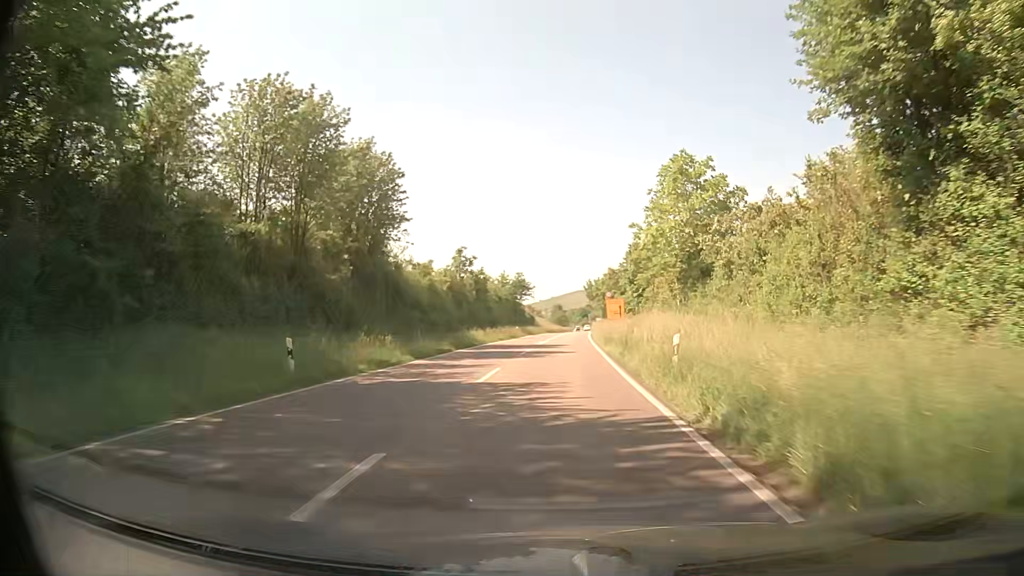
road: primary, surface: asphalt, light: Day
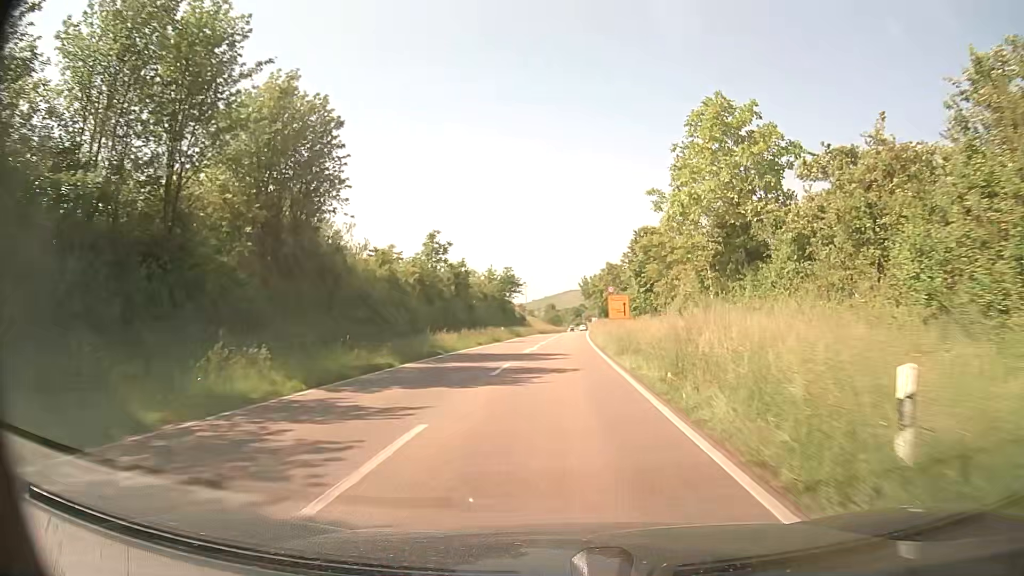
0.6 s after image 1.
(0.0, +10.0) m; 0°
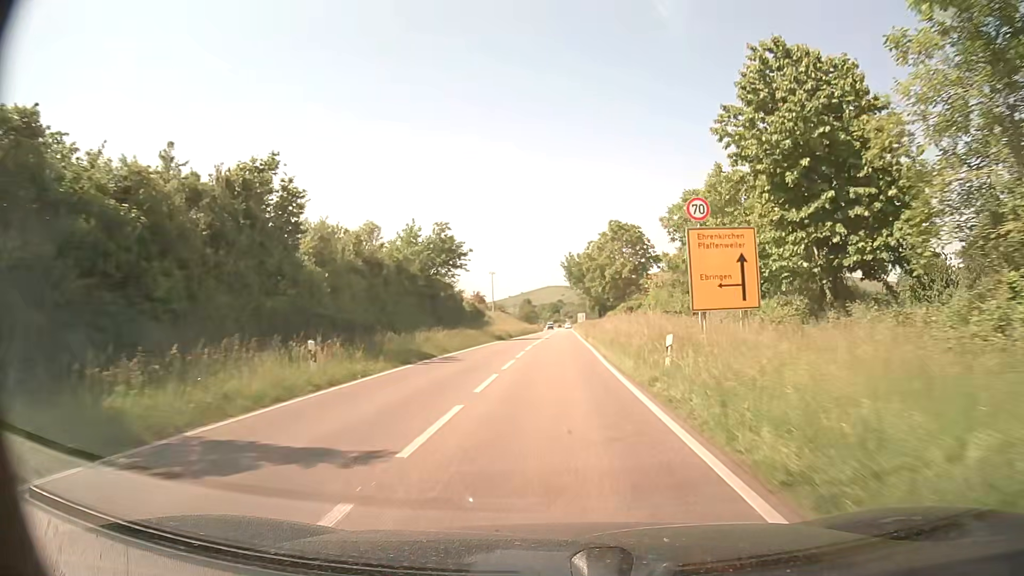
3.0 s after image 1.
(+0.8, +39.8) m; +2°
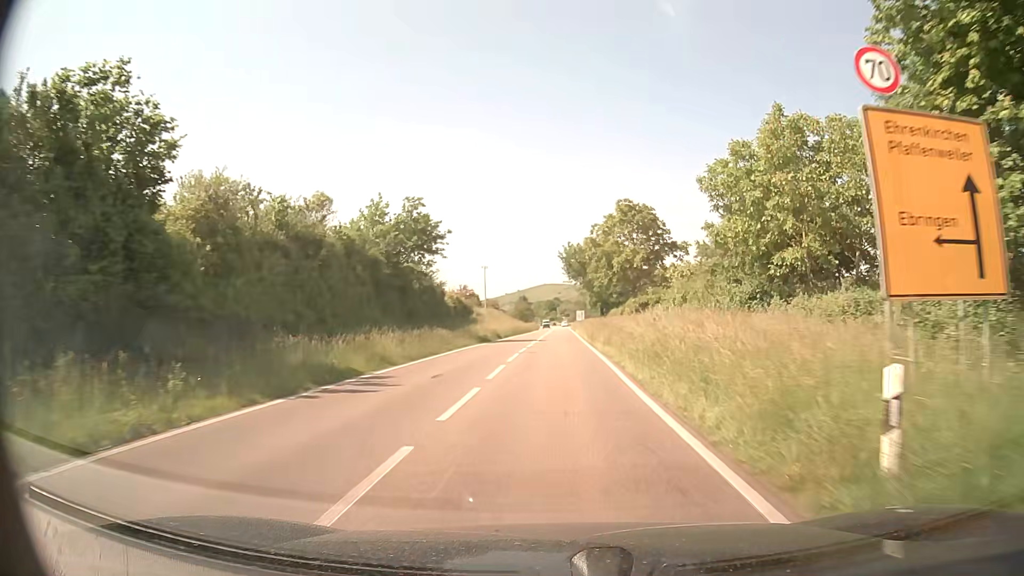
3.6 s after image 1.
(0.0, +9.8) m; 0°
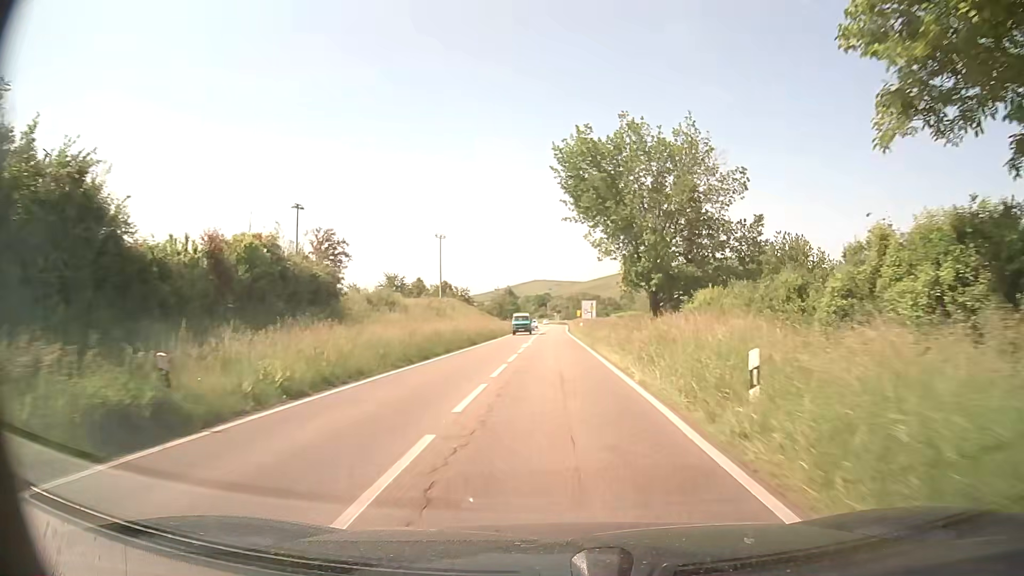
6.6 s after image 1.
(+0.4, +47.0) m; +1°
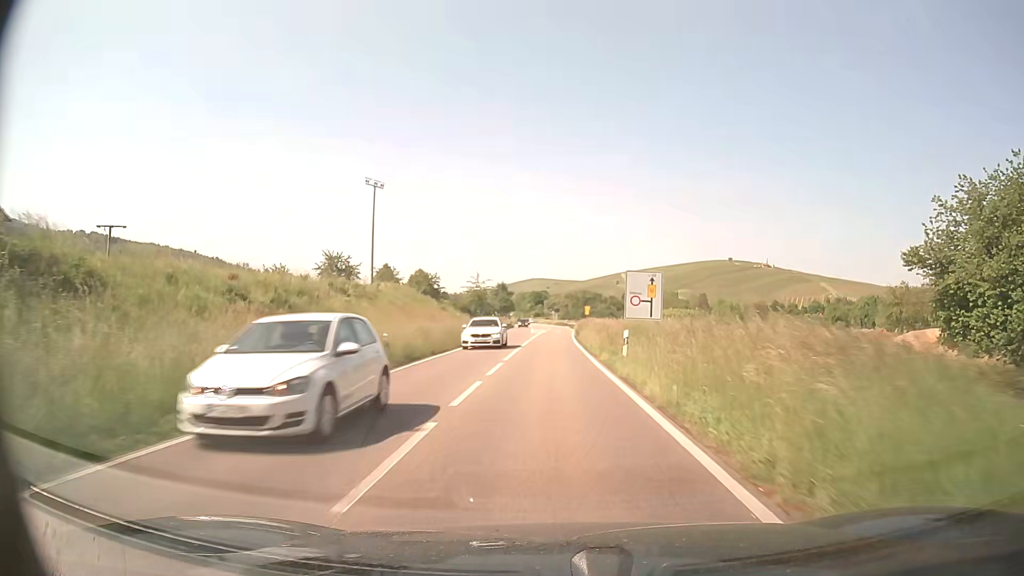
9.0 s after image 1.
(+0.1, +36.1) m; +1°
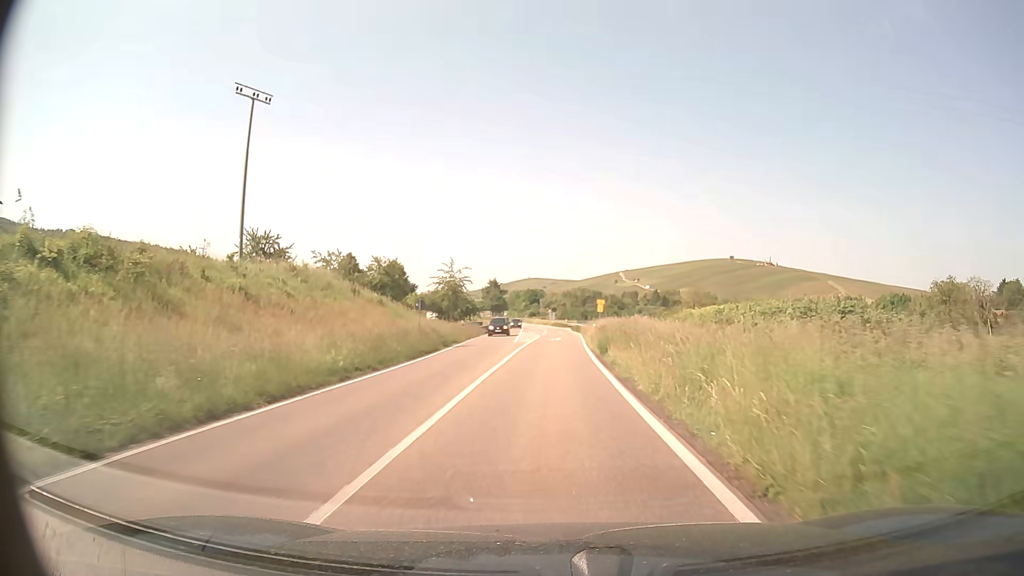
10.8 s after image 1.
(-0.1, +26.0) m; 0°
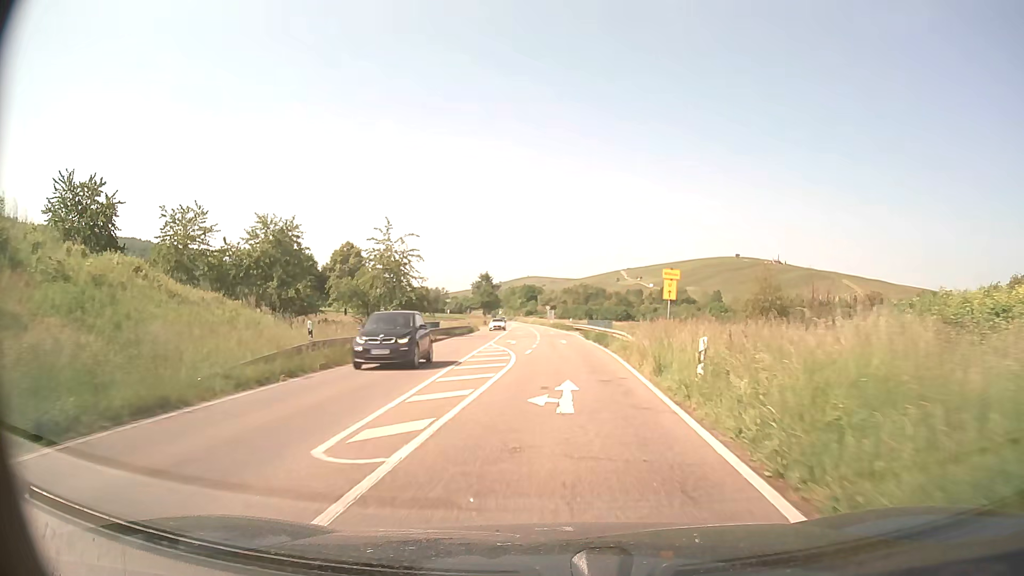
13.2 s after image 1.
(+0.3, +33.3) m; 0°
(0, +10) (0, +20) (-1, +30) (-1, +40) (-2, +50) (-3, +60) (-3, +70) (-4, +80) (-4, +90) (-5, +100) m
